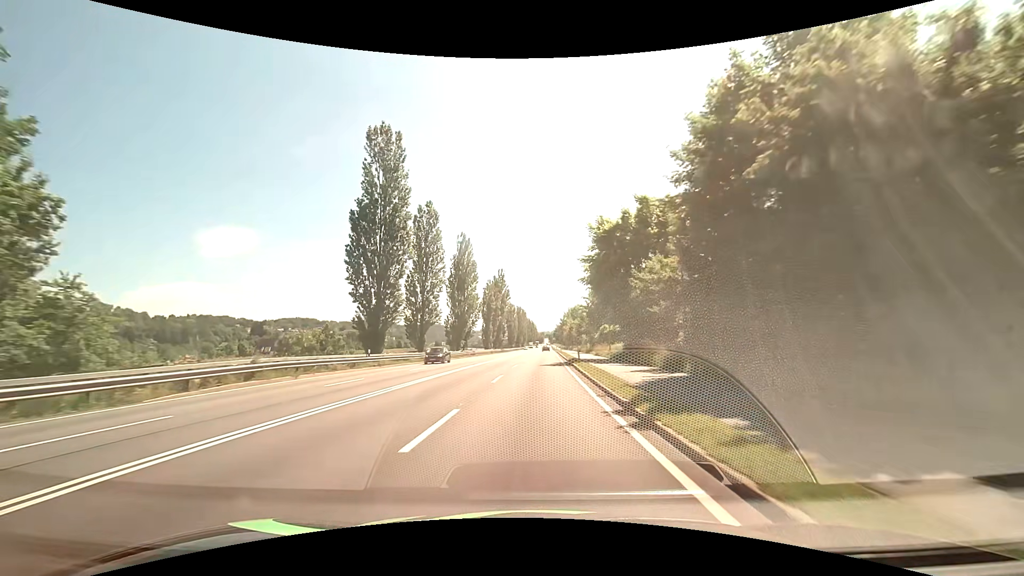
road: primary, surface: asphalt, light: Day
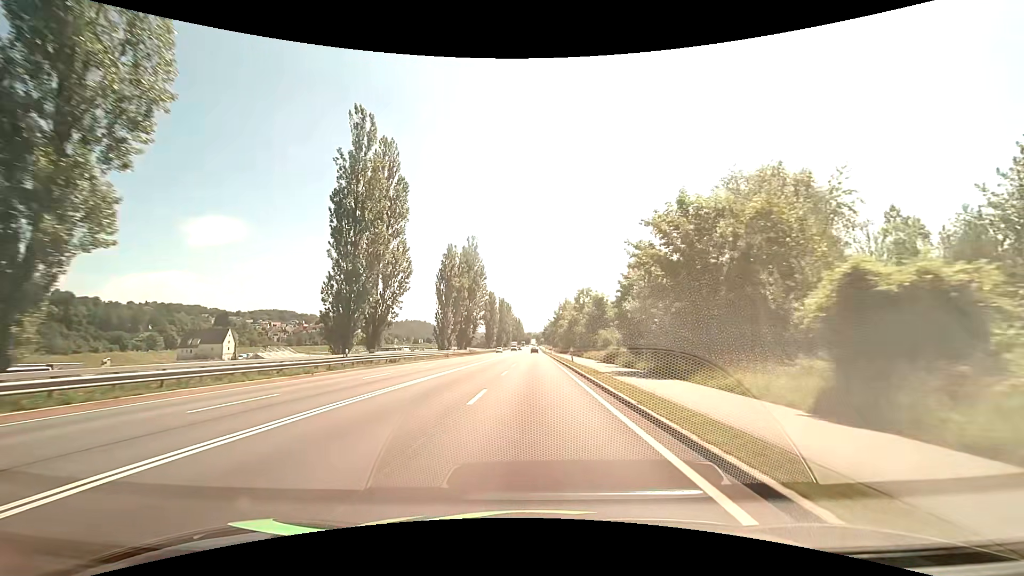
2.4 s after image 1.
(+0.6, +43.0) m; +1°
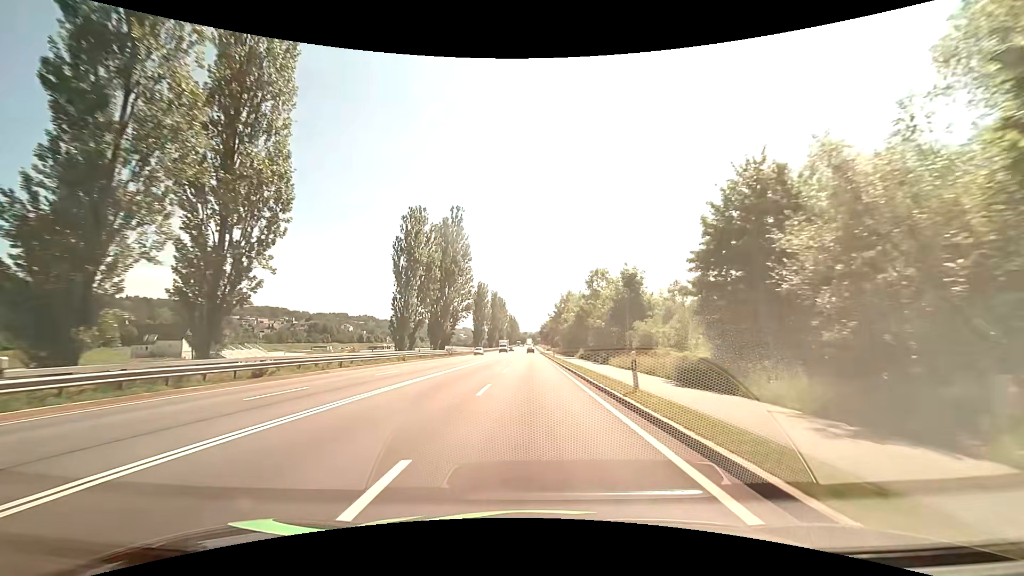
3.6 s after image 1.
(+0.1, +21.7) m; 0°
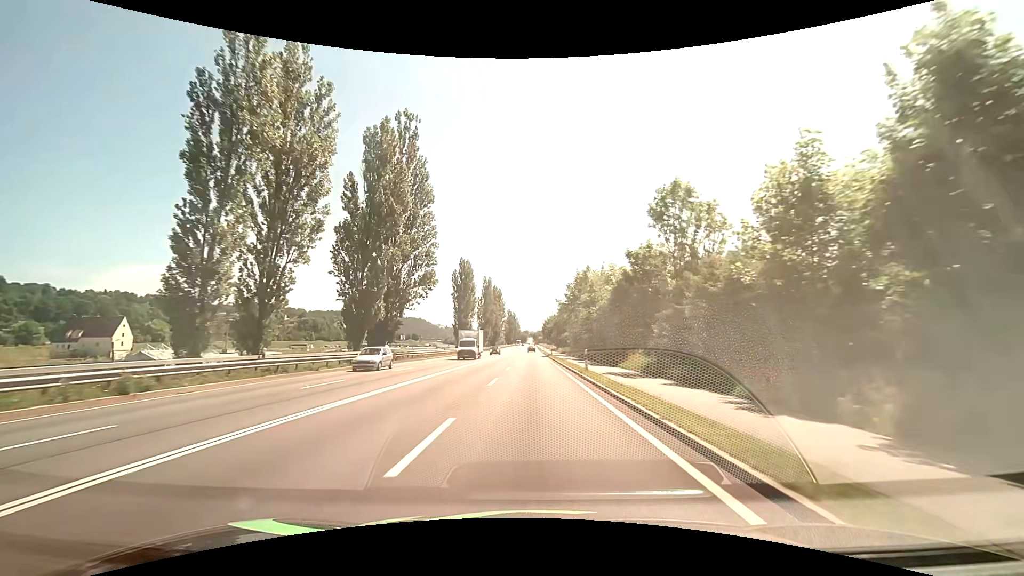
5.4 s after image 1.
(+0.1, +32.7) m; 0°
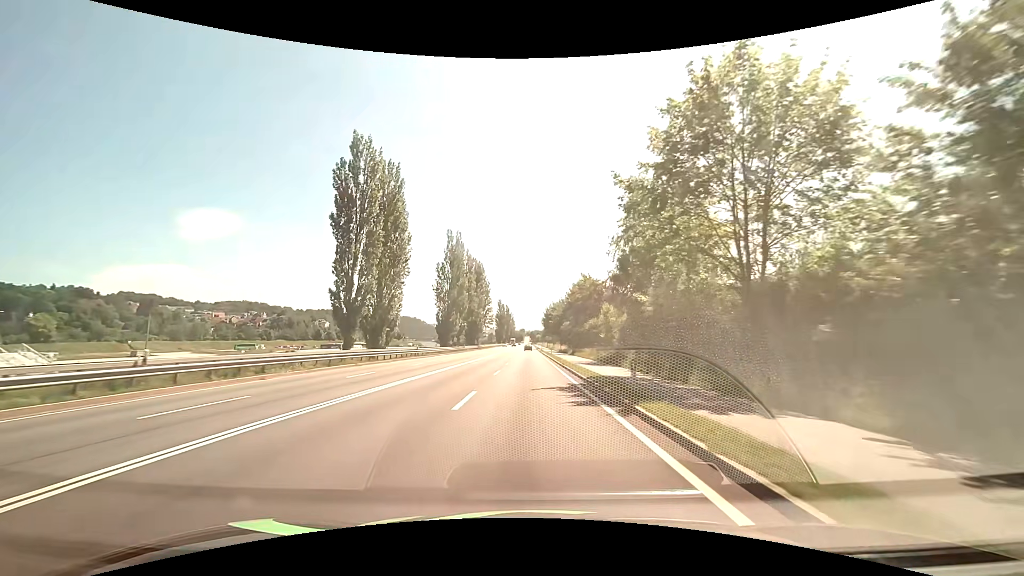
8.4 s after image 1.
(+0.1, +55.2) m; 0°
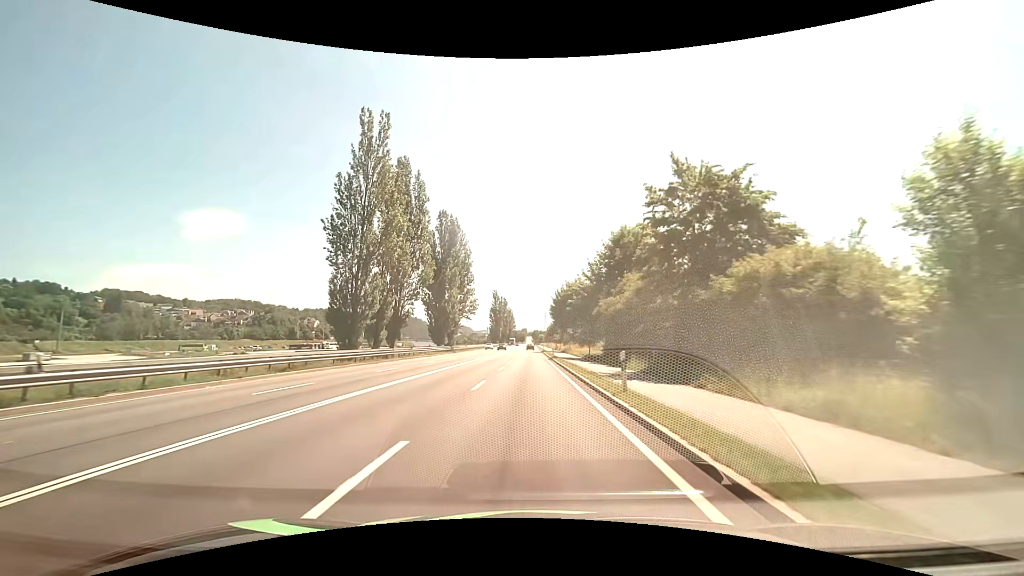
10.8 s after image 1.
(0.0, +43.5) m; 0°
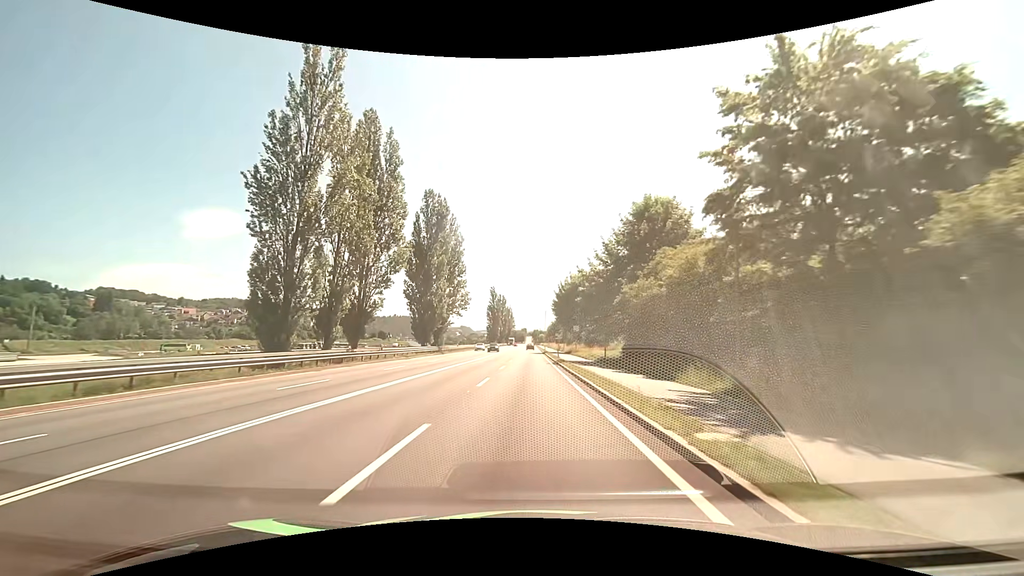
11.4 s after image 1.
(-0.1, +10.6) m; 0°
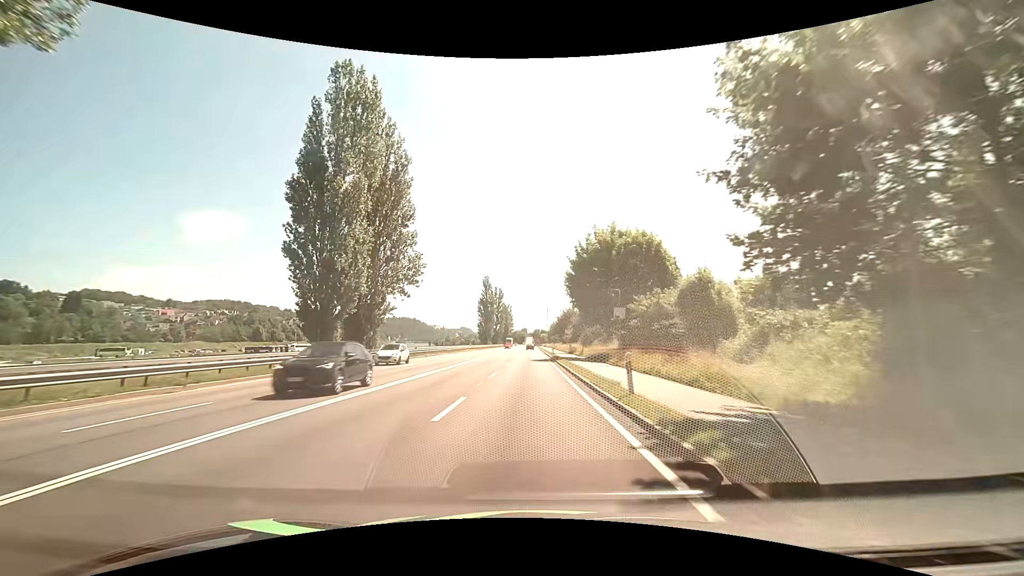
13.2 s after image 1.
(0.0, +31.5) m; 0°
(0, +10) (0, +20) (0, +30) (0, +40) (0, +50) (0, +60) (0, +70) (0, +80) (0, +90) (0, +100) m
